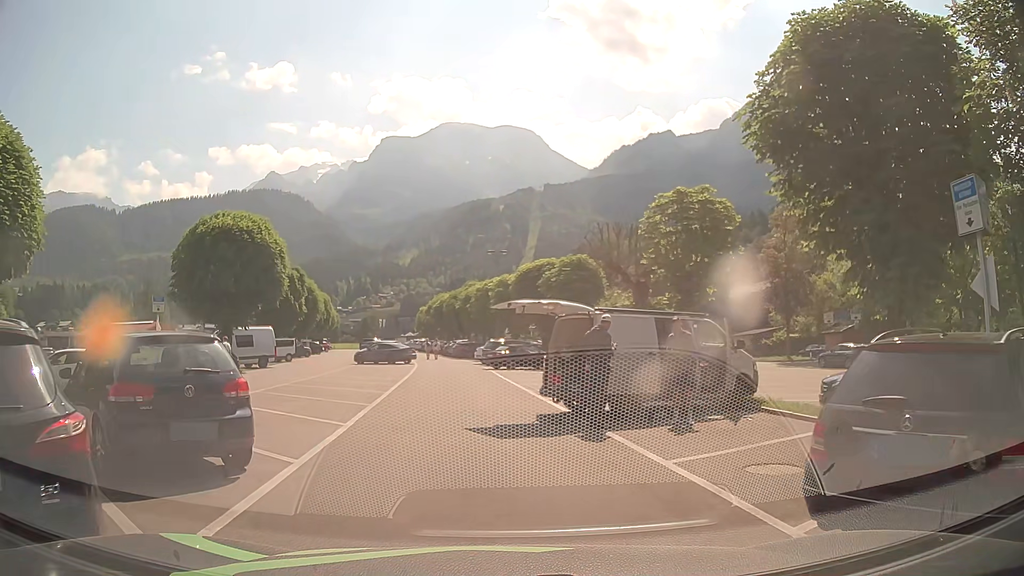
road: service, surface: asphalt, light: Day
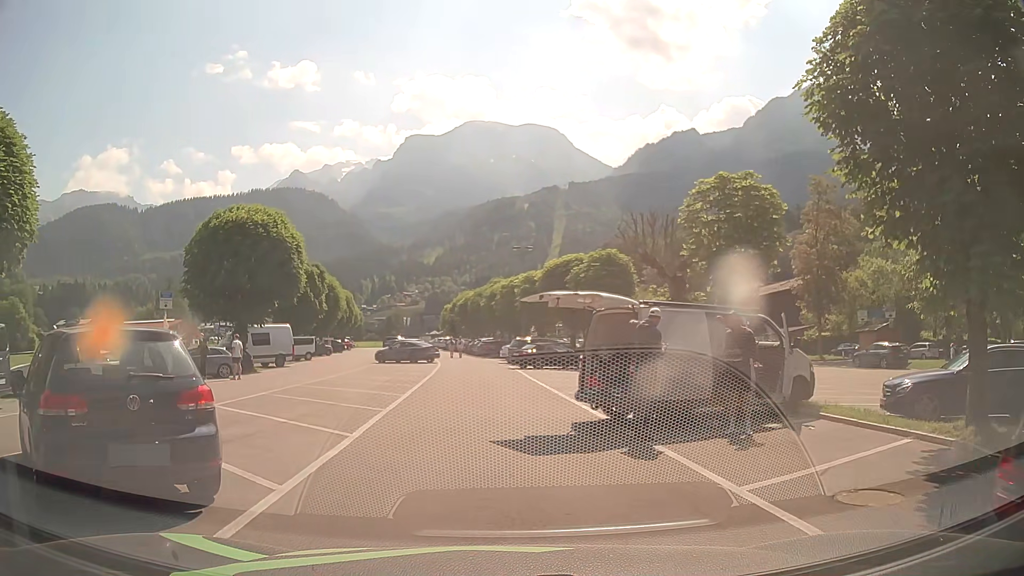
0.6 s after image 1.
(0.0, +1.6) m; -3°
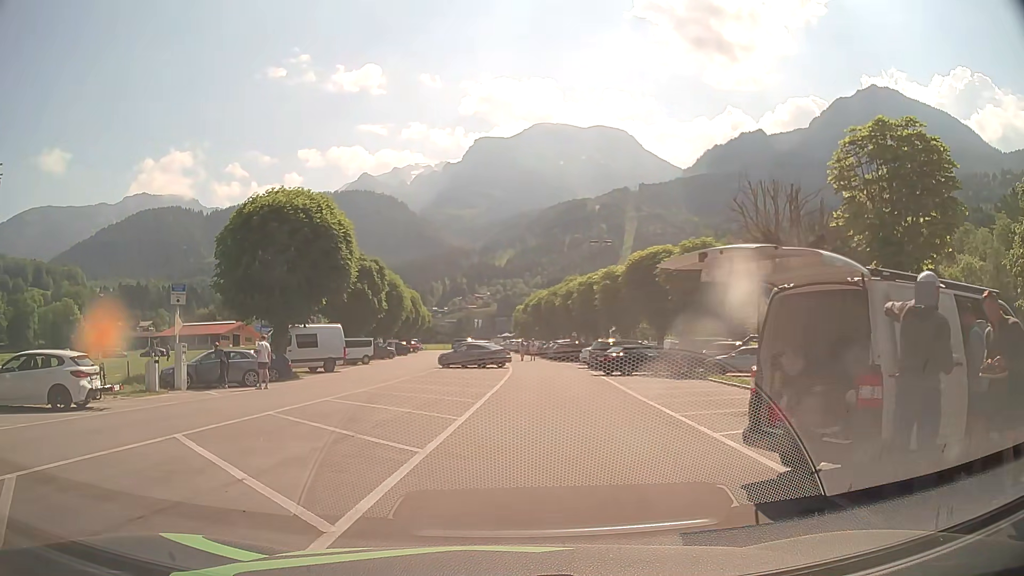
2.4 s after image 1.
(-0.3, +5.1) m; -6°
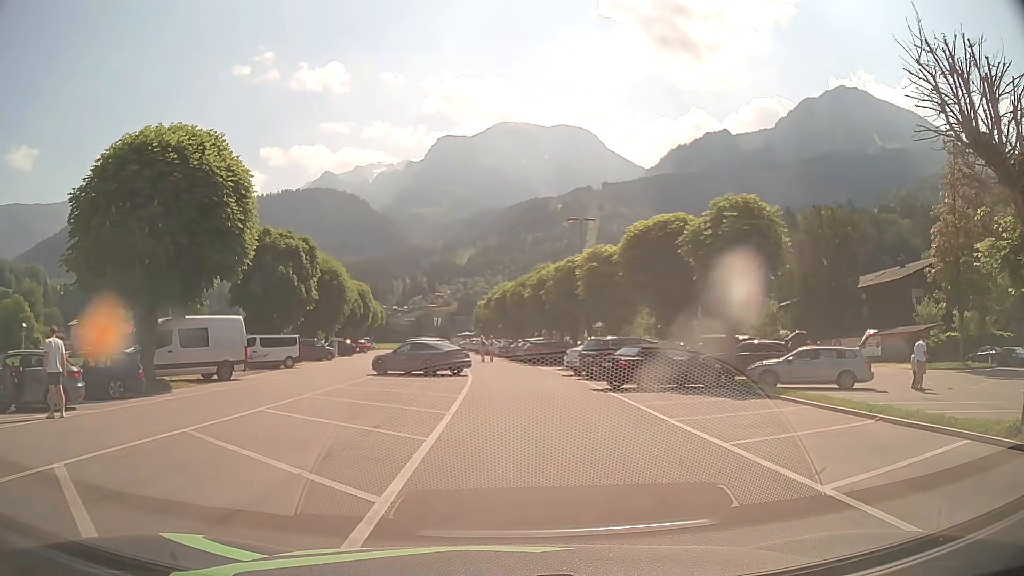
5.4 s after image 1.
(0.0, +10.5) m; +4°
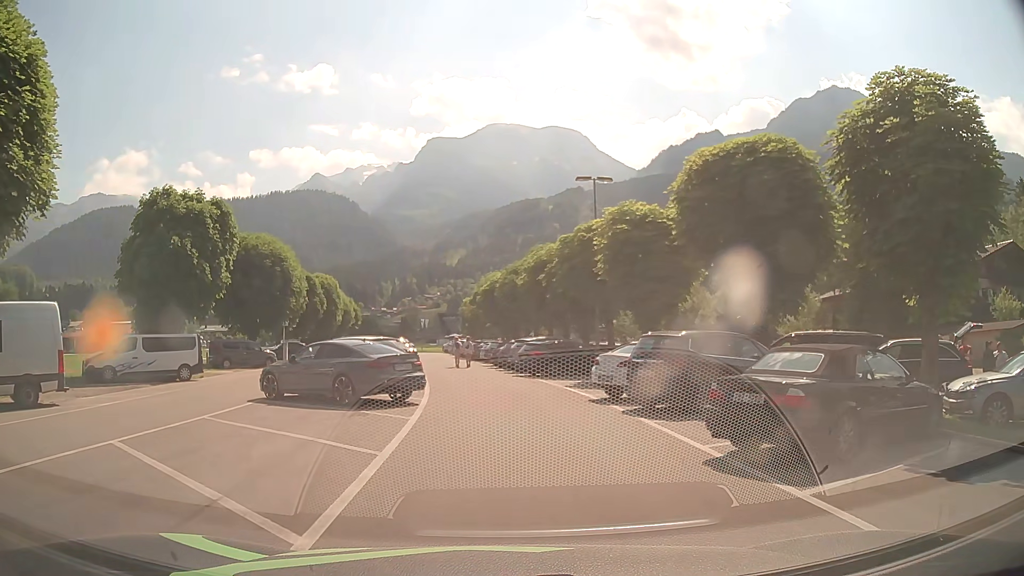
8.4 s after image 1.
(+0.1, +12.6) m; +1°
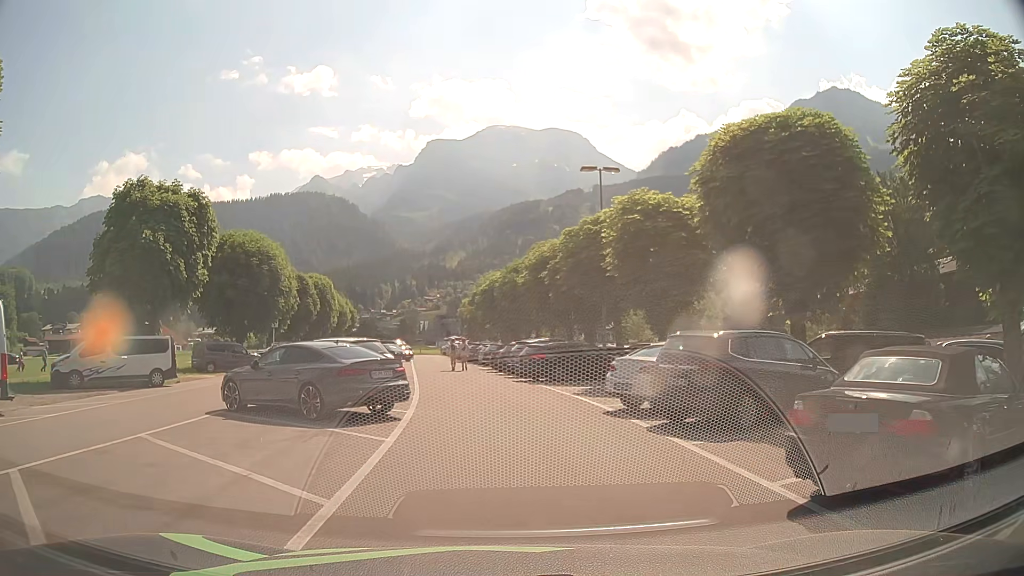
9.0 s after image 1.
(0.0, +2.5) m; 0°
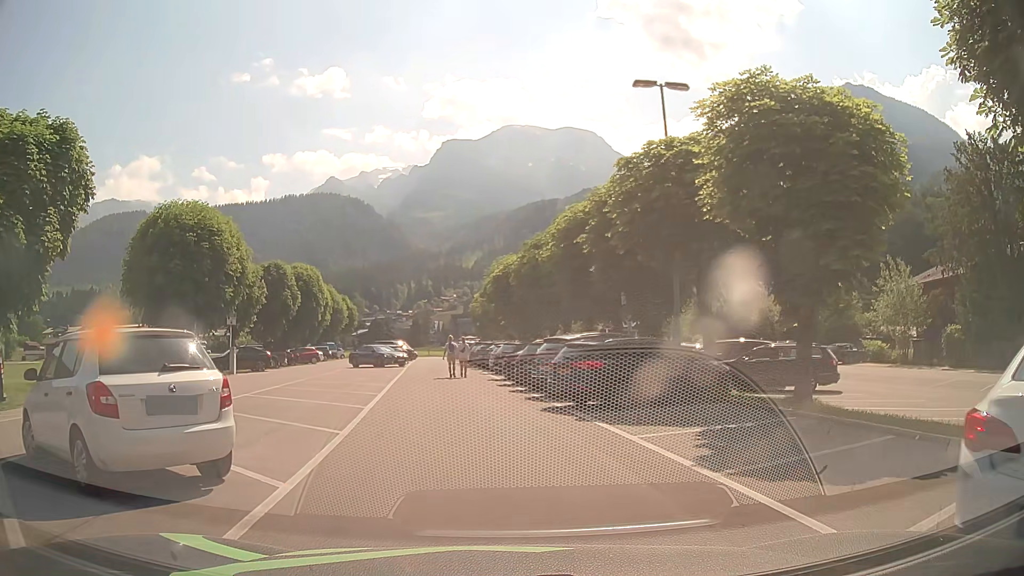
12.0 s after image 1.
(-0.2, +11.3) m; -3°
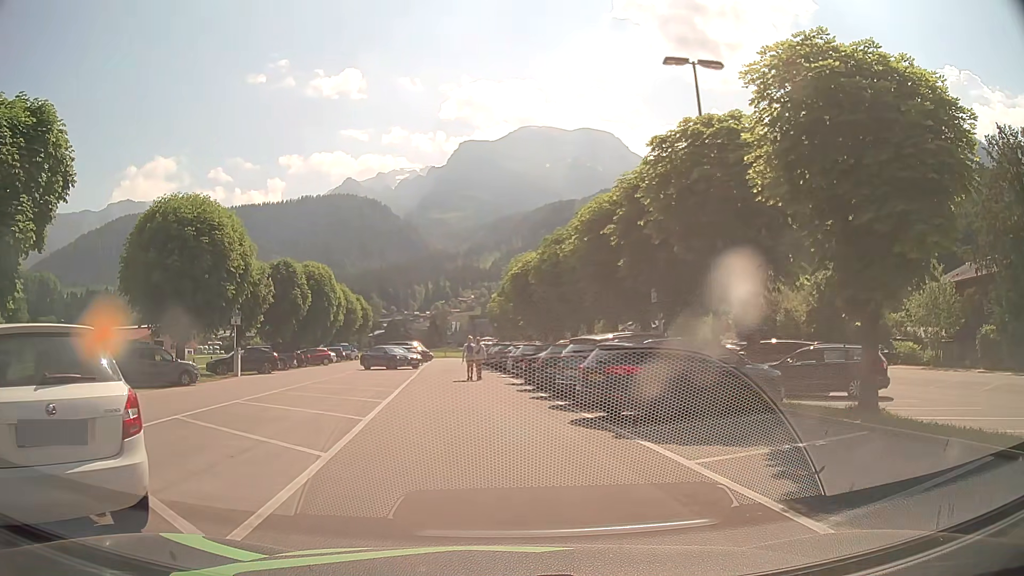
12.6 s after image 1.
(0.0, +2.1) m; -1°
